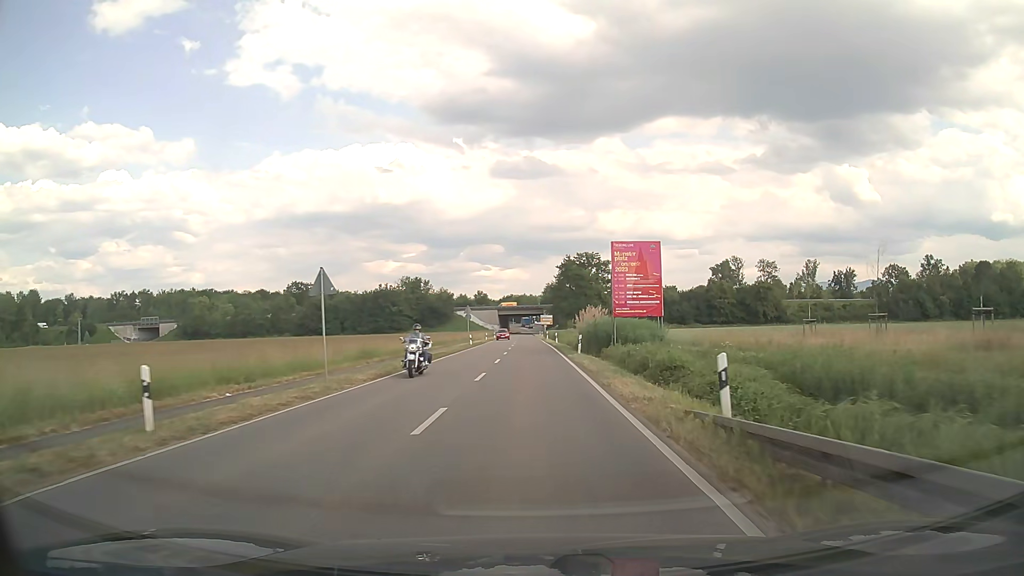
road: secondary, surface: asphalt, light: Day
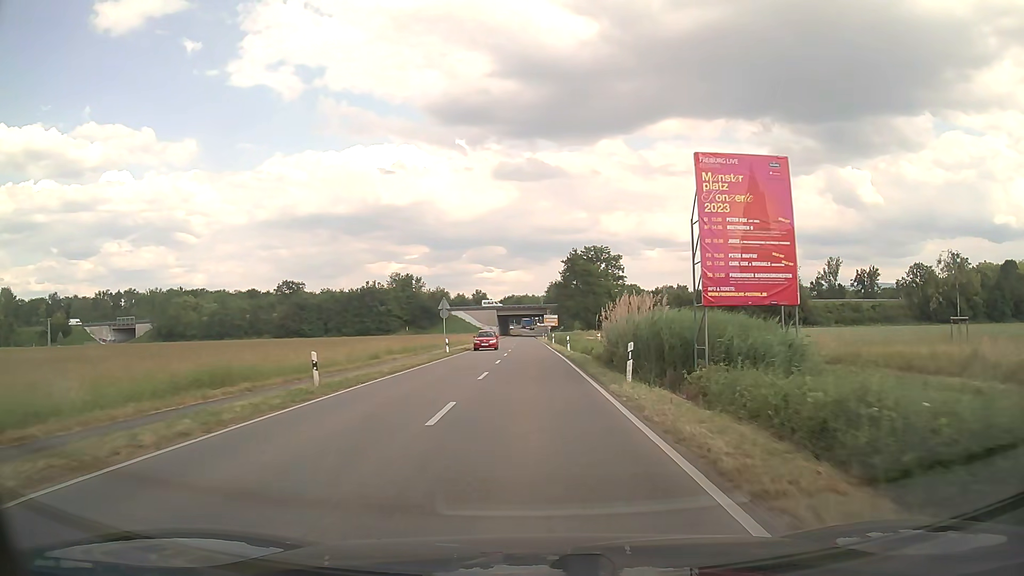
(-0.1, +17.3) m; 0°
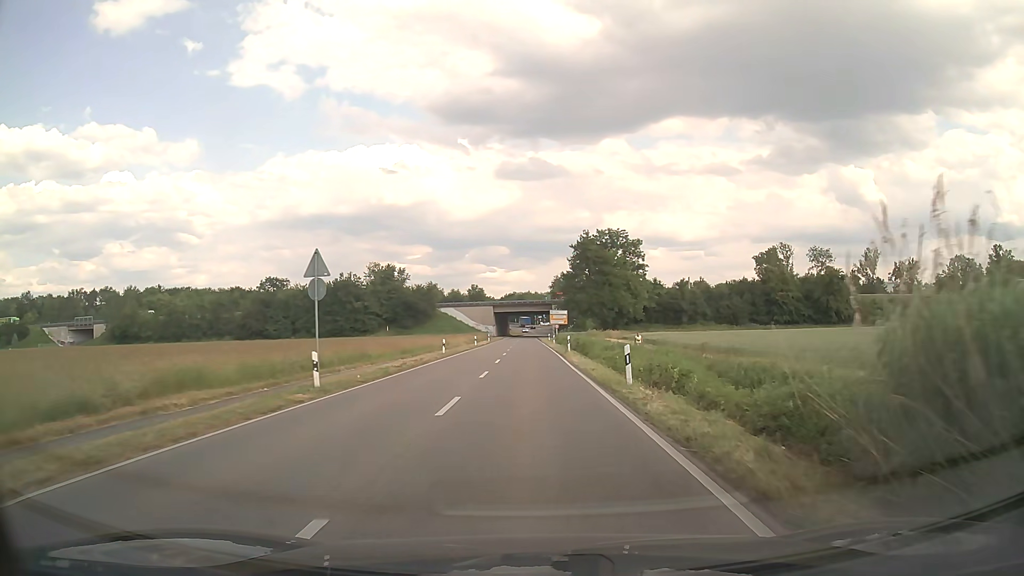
(-0.1, +26.0) m; 0°
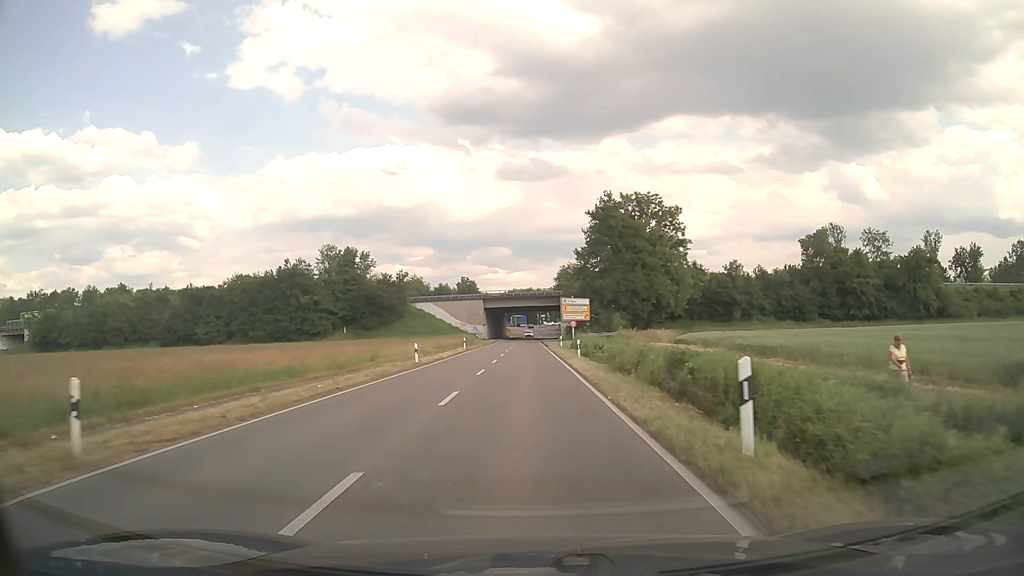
(0.0, +34.6) m; 0°
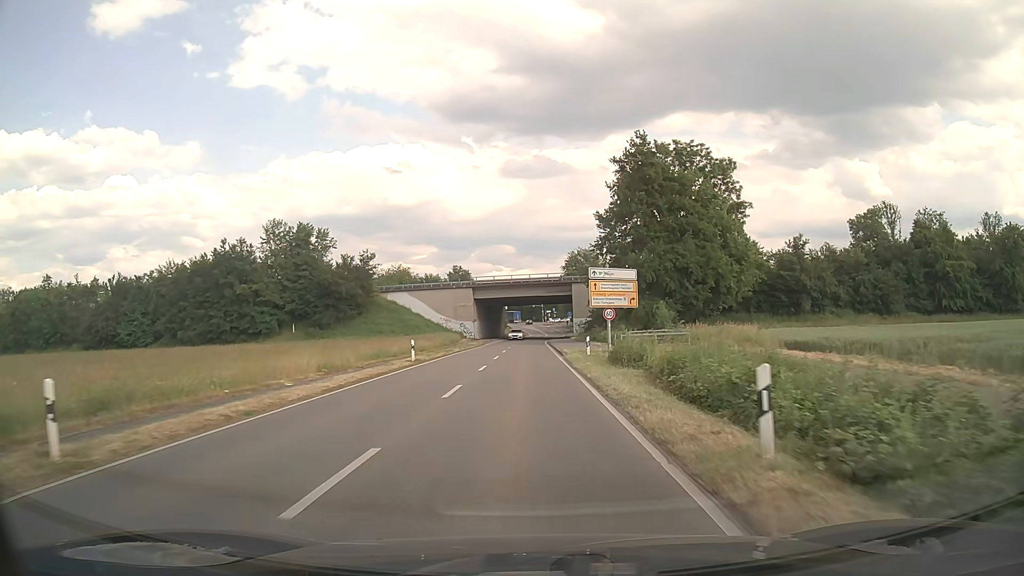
(-0.1, +25.9) m; 0°
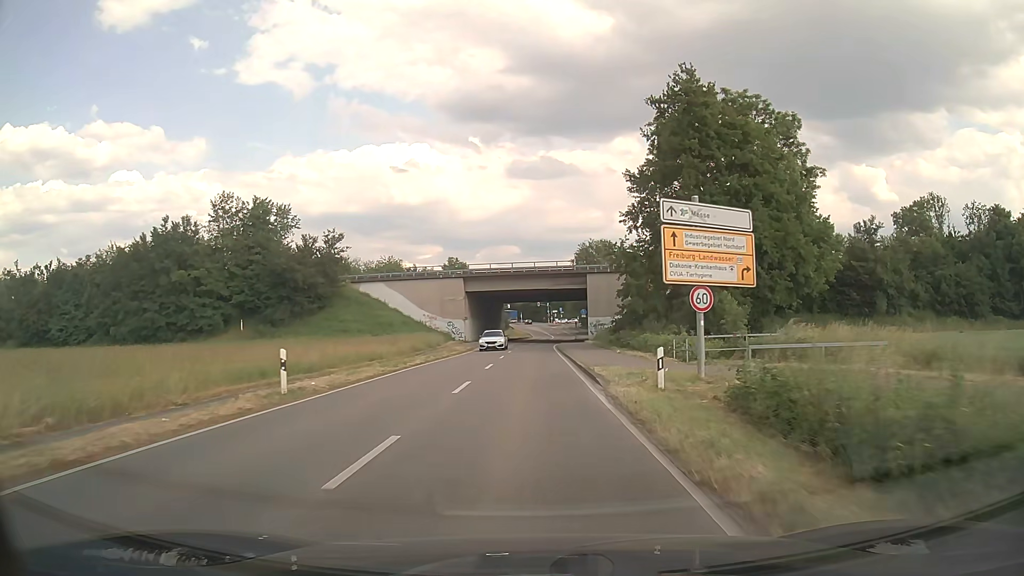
(-0.1, +17.2) m; 0°
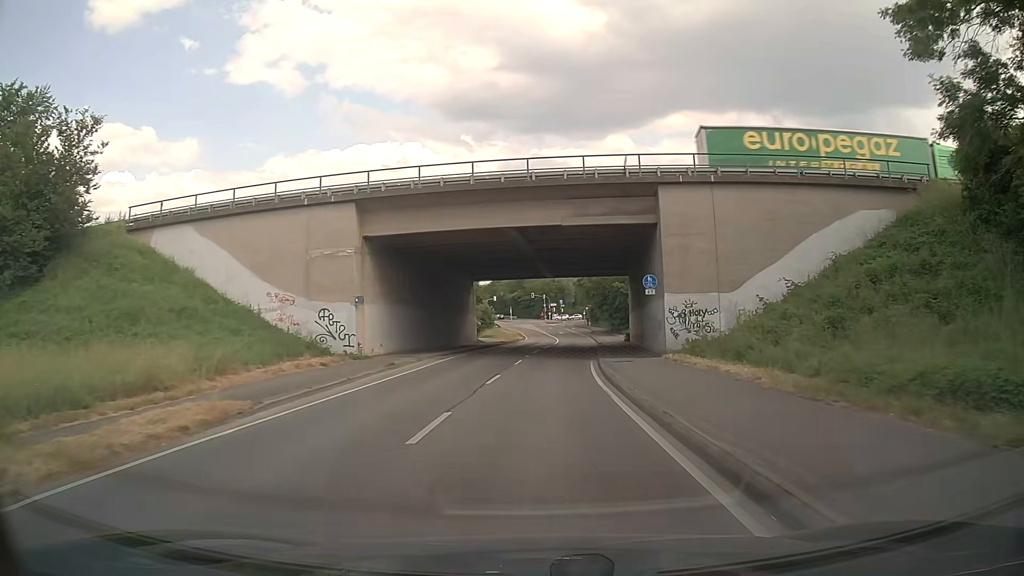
(-0.1, +43.0) m; 0°
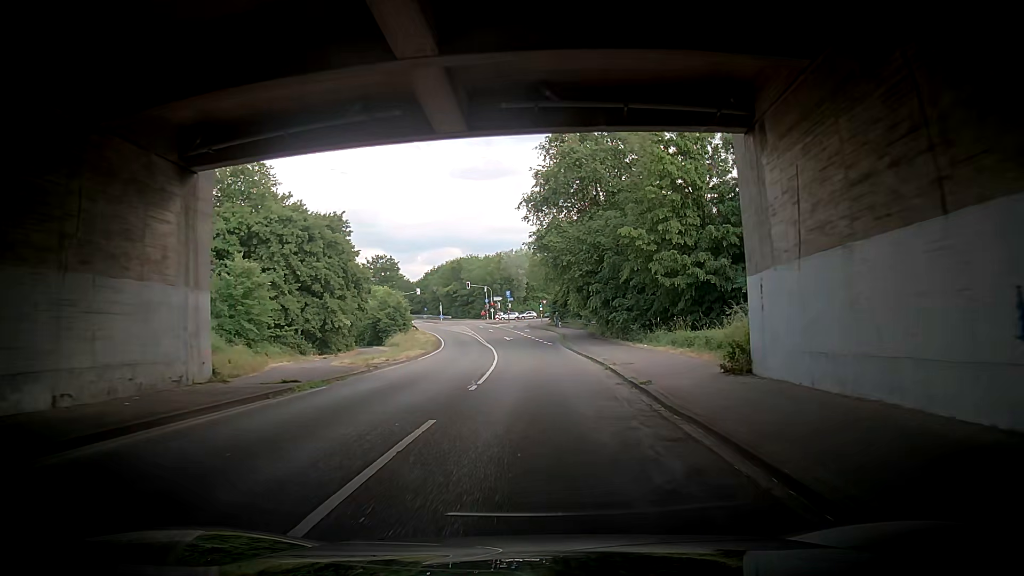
(+1.9, +42.3) m; +3°
(0, +10) (0, +20) (0, +30) (0, +40) (0, +50) (+1, +60) (0, +70) (0, +80) (-1, +90) (0, +100) m
